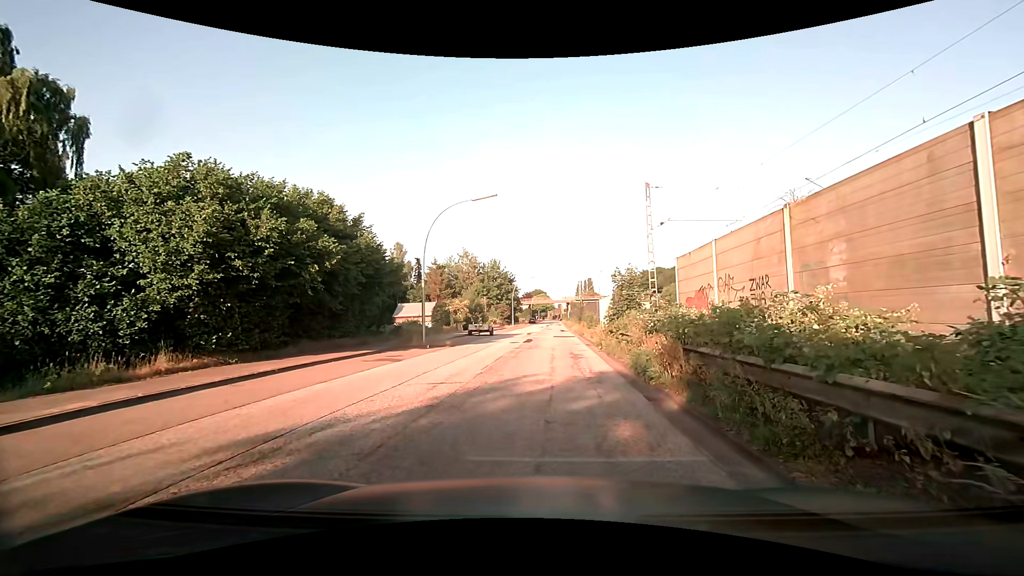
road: unclassified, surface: asphalt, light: Day
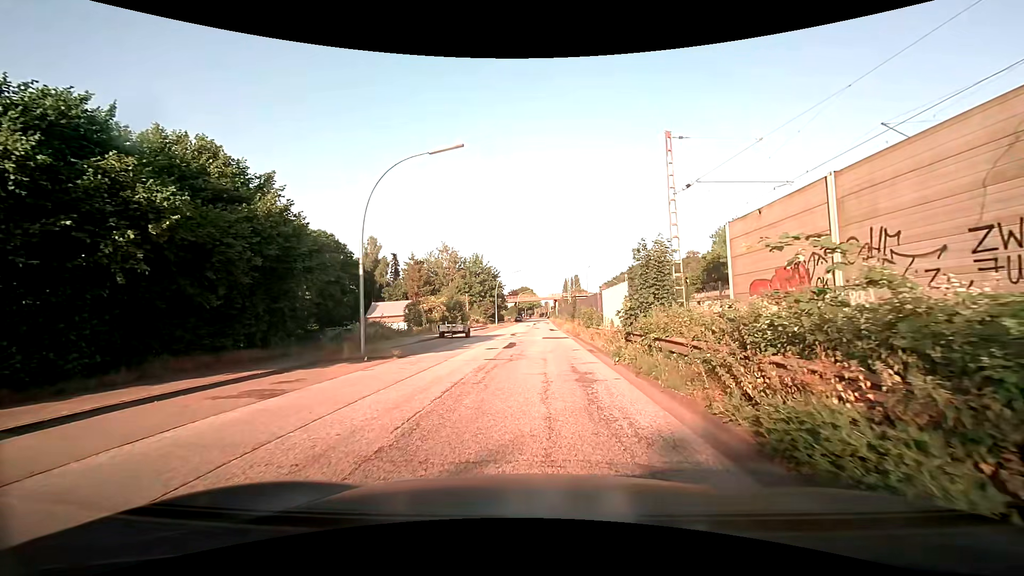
(0.0, +7.4) m; +1°
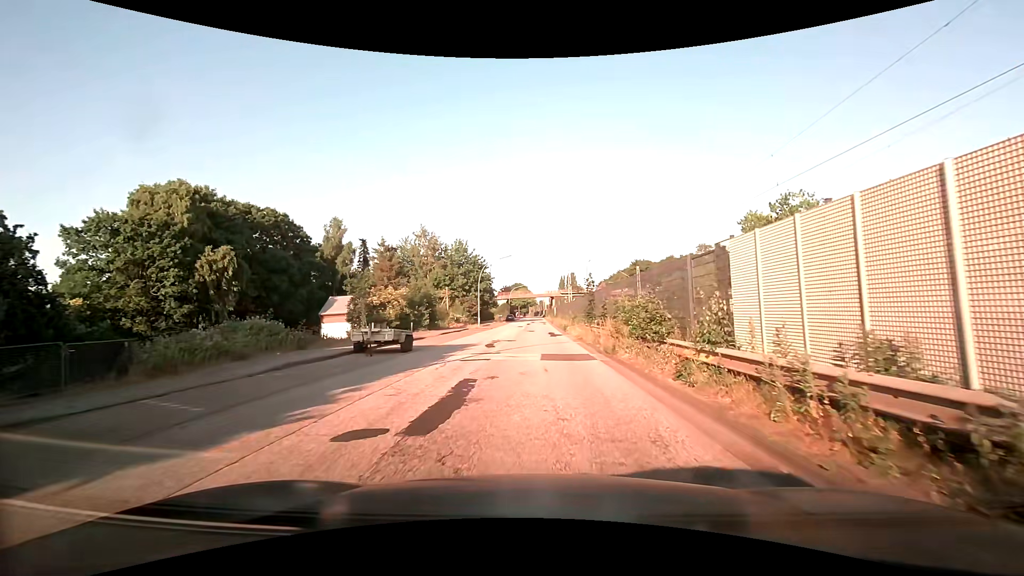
(0.0, +15.9) m; 0°
(0, +10) (0, +20) (0, +30) (0, +40) (0, +50) (0, +60) (0, +70) (+1, +80) (+1, +90) (+1, +100) m
